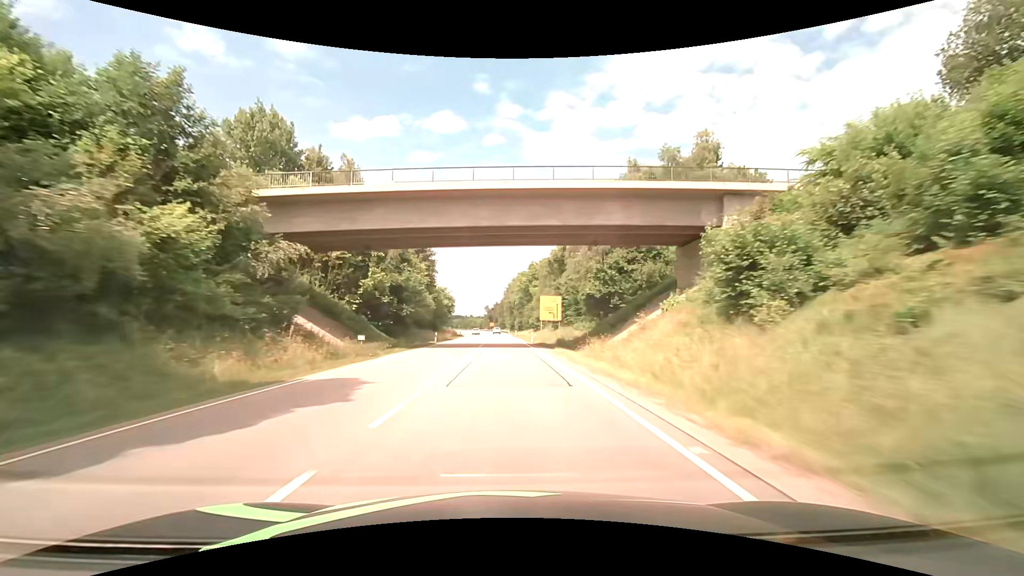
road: primary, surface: asphalt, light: Day
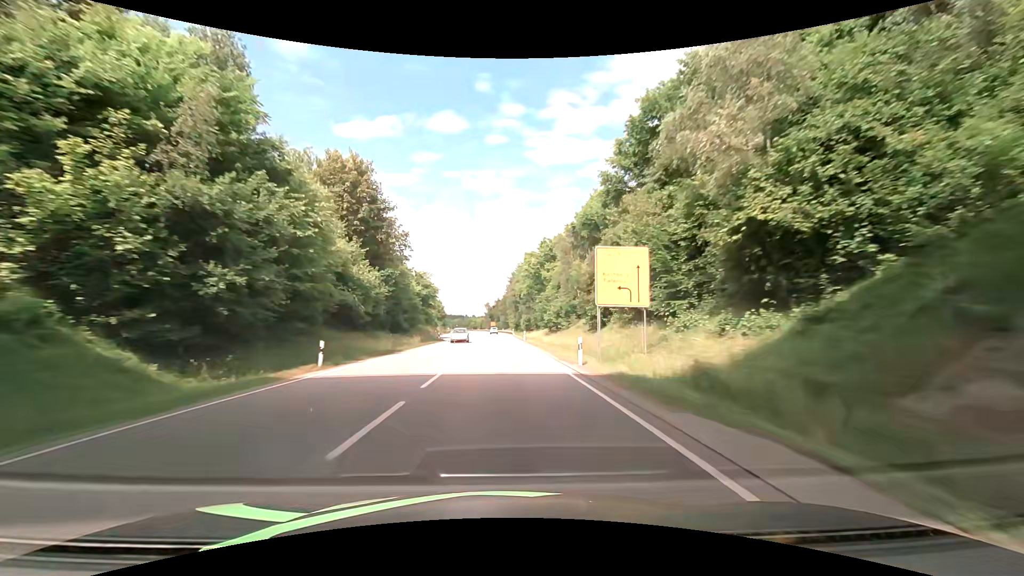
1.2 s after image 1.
(-0.2, +31.7) m; -1°
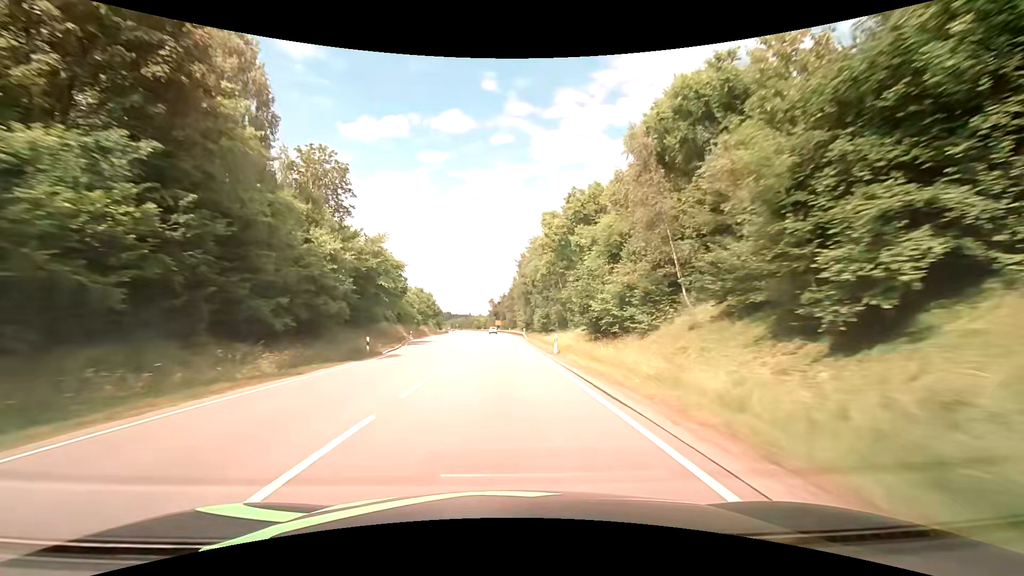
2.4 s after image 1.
(-0.3, +31.7) m; -1°
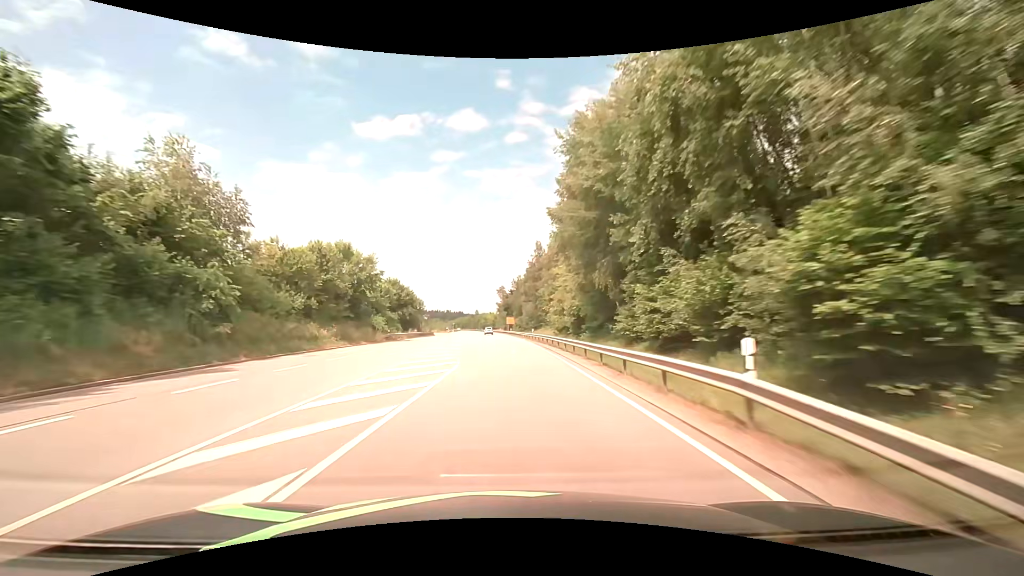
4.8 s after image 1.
(-0.9, +63.4) m; -1°
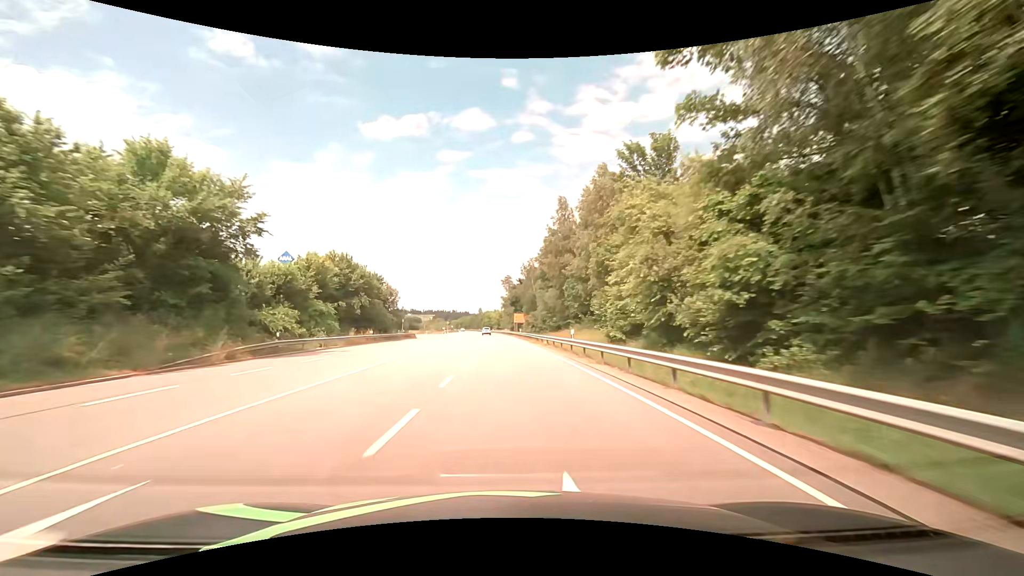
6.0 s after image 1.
(-0.3, +31.7) m; -1°
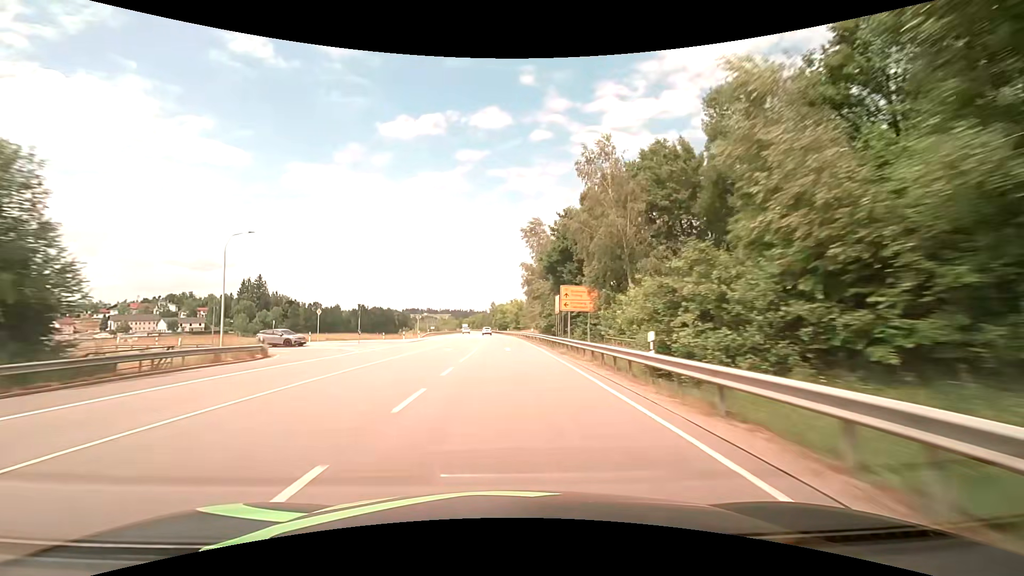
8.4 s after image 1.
(-0.9, +63.4) m; -2°
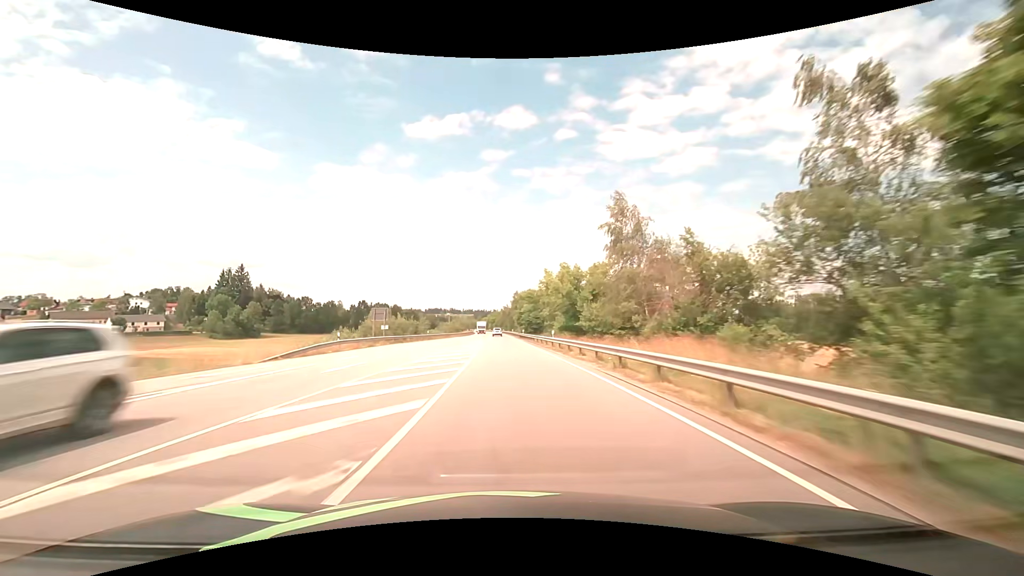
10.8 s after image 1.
(-1.6, +63.3) m; -3°
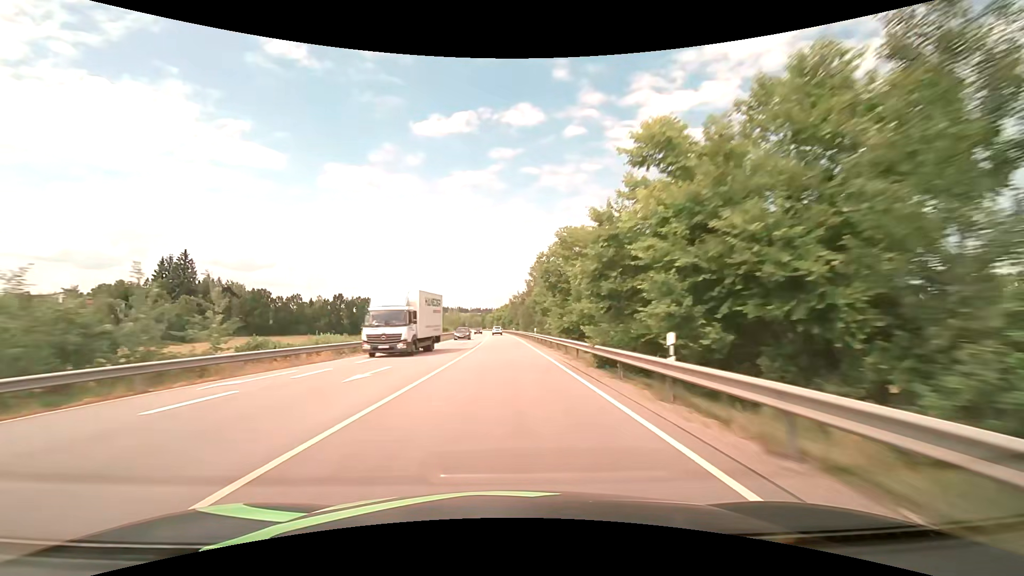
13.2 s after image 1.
(-0.8, +63.3) m; -1°
(0, +10) (0, +20) (0, +30) (0, +40) (0, +50) (-1, +60) (-1, +70) (-1, +80) (-1, +90) (-2, +100) m
